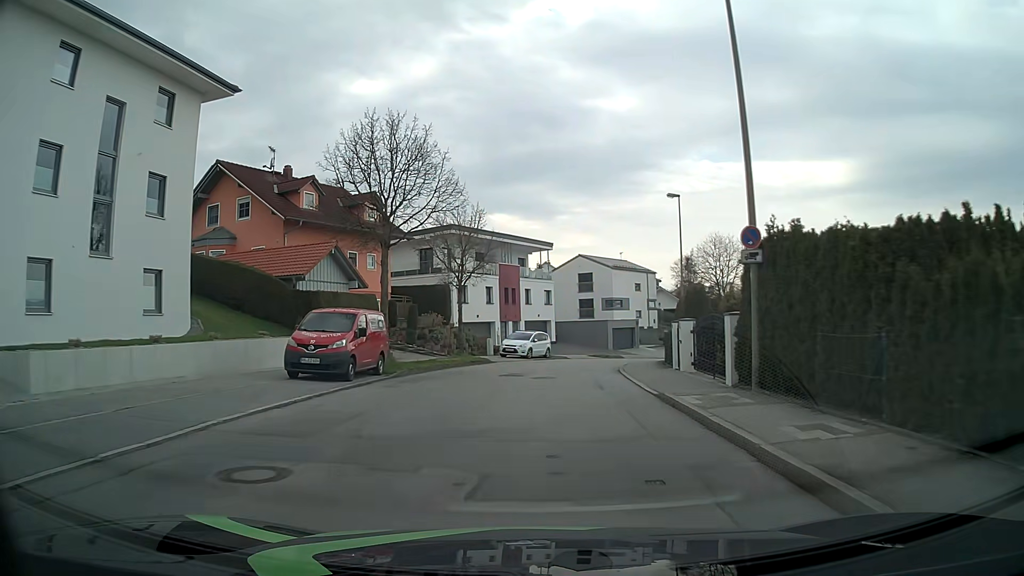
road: residential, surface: asphalt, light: Day
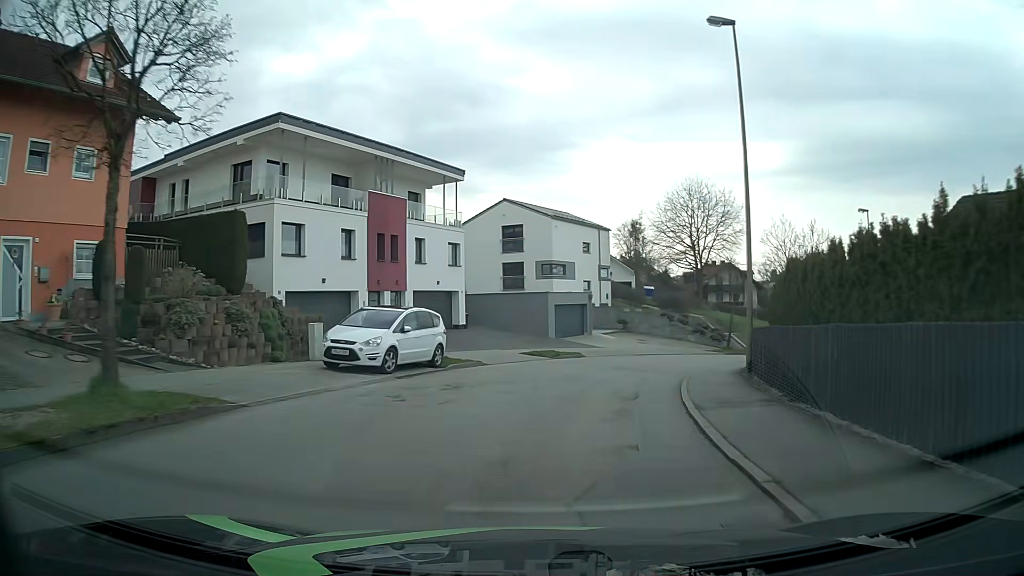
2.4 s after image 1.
(+0.9, +23.1) m; +6°
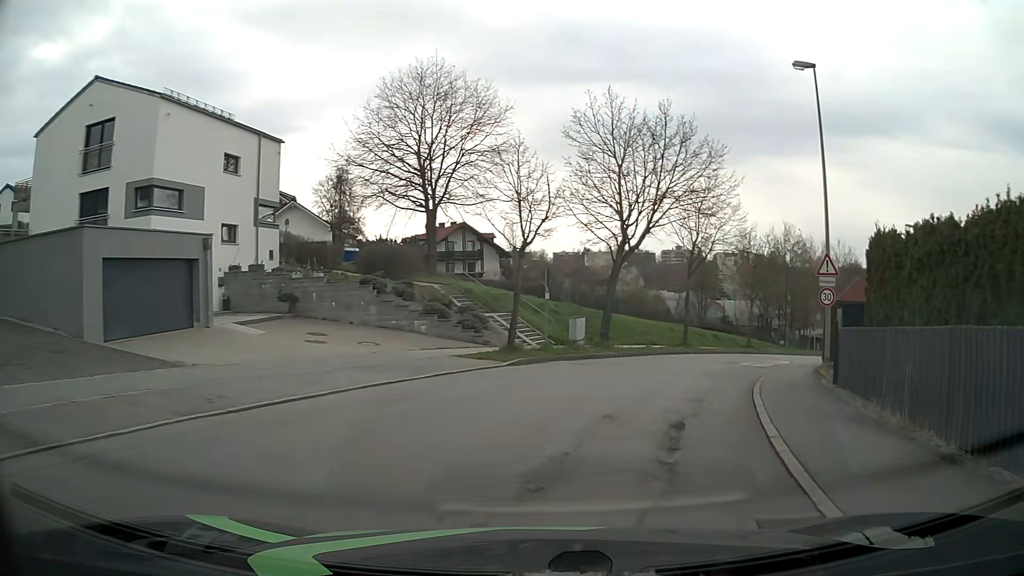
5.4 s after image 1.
(+4.8, +25.1) m; +24°
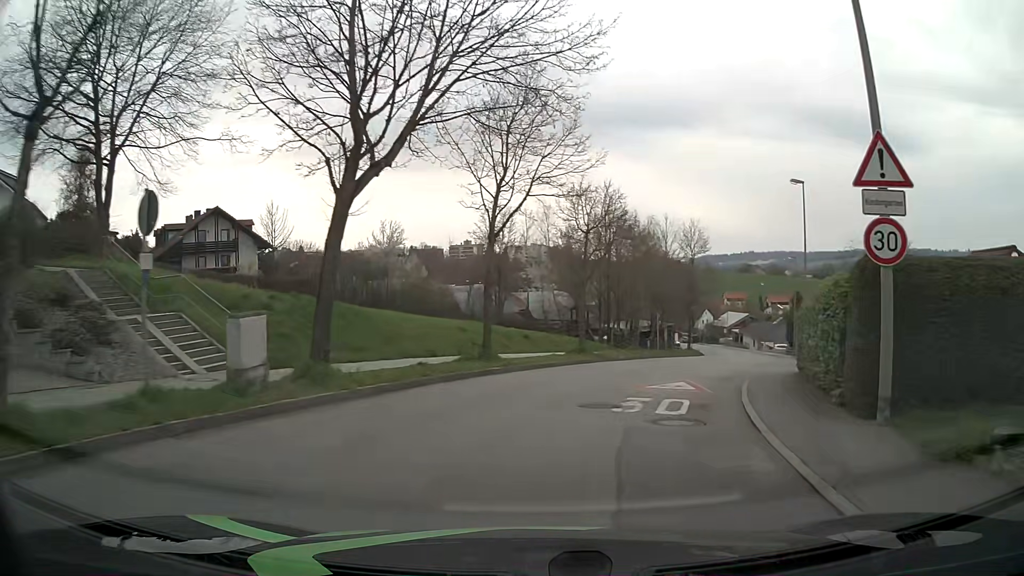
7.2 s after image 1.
(+2.2, +14.0) m; +17°
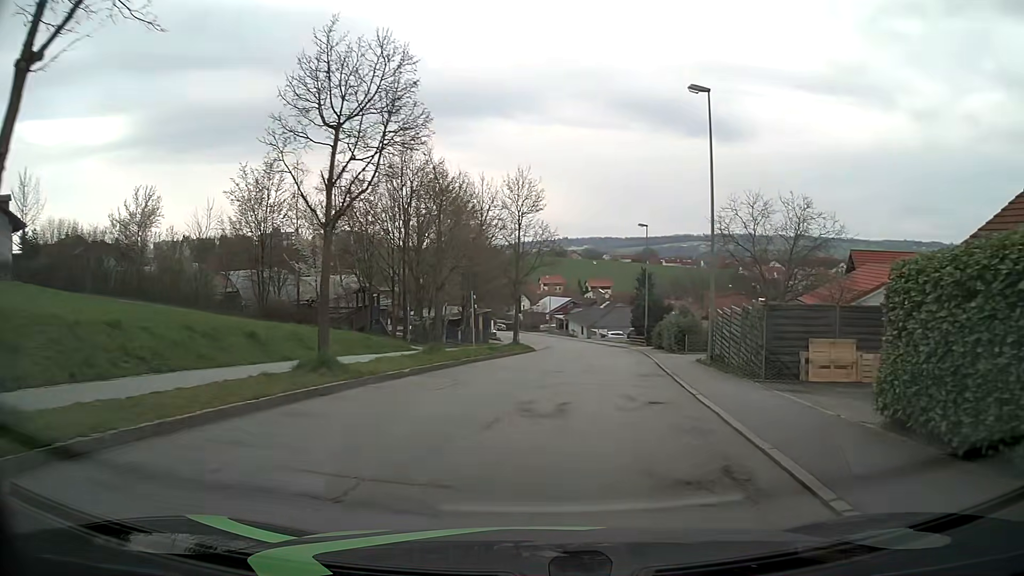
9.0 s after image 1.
(+2.1, +14.1) m; +17°
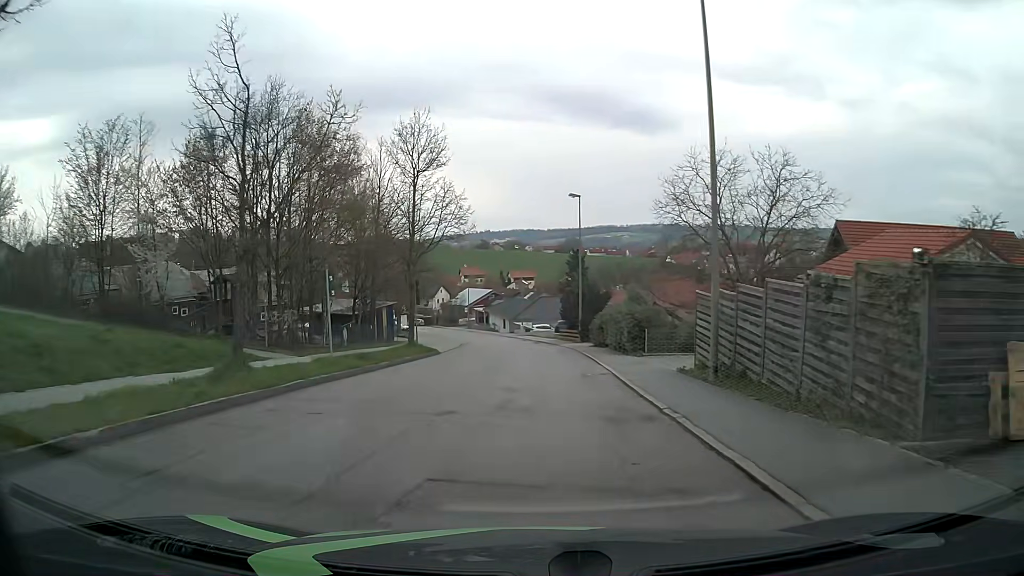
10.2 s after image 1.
(+0.7, +10.0) m; +6°
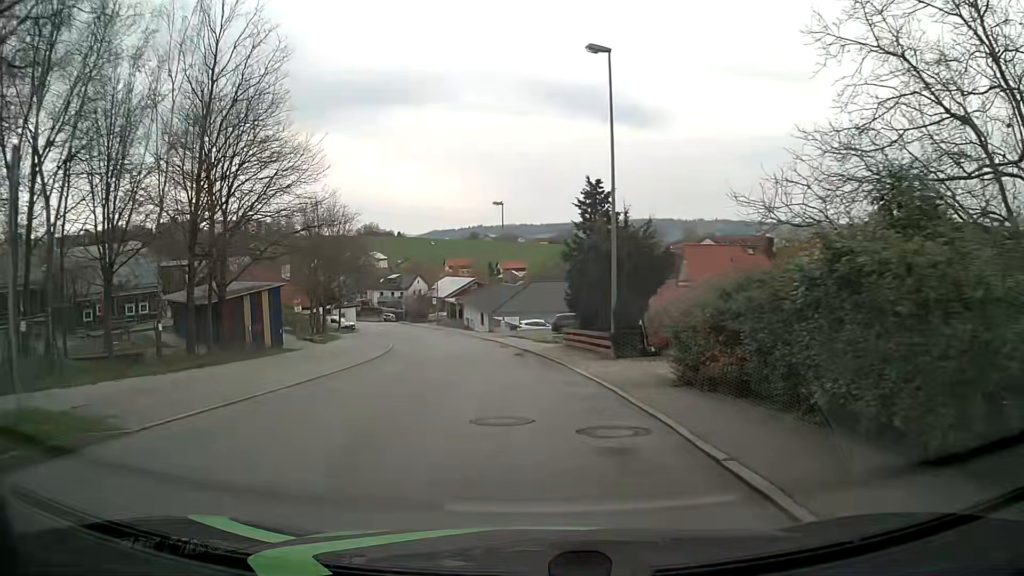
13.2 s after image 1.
(+0.4, +24.7) m; +1°
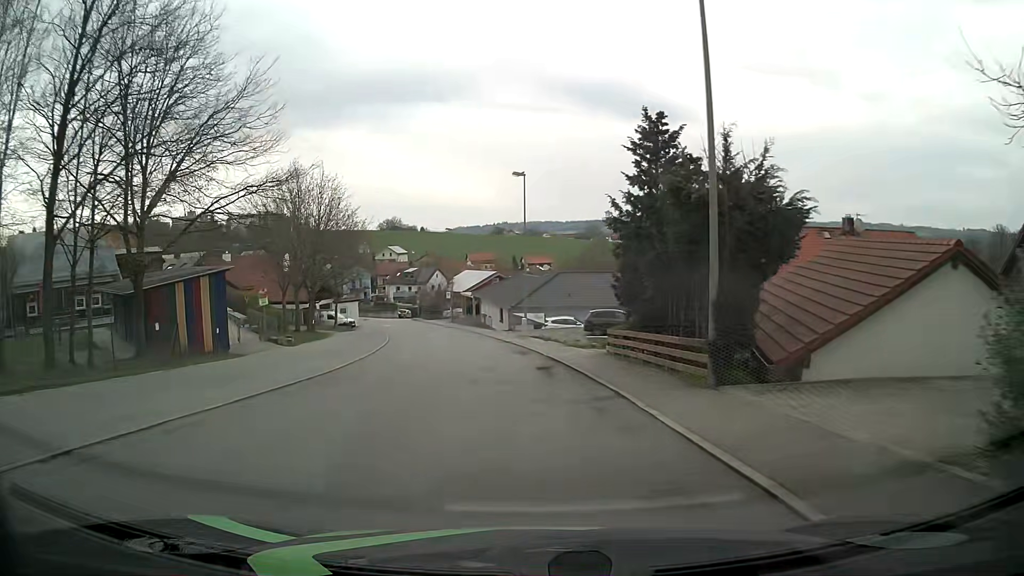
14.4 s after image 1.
(-0.2, +9.3) m; -2°
